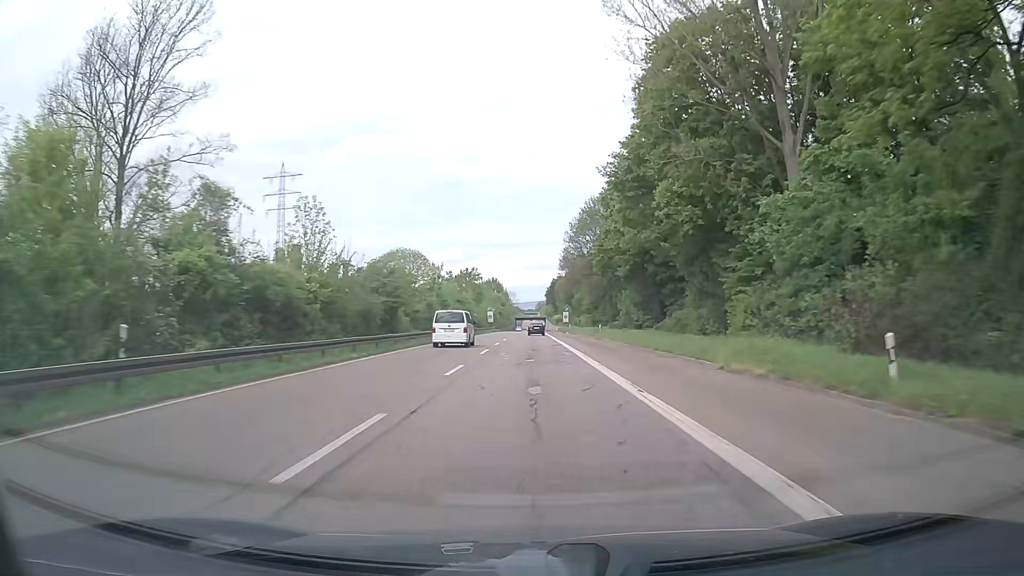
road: trunk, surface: asphalt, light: Day
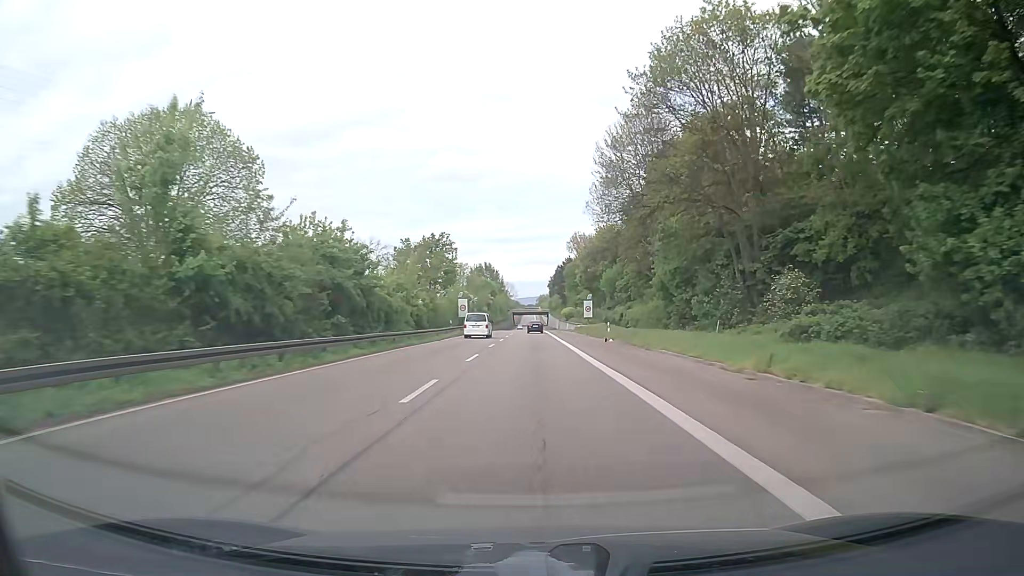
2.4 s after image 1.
(-0.1, +52.3) m; 0°
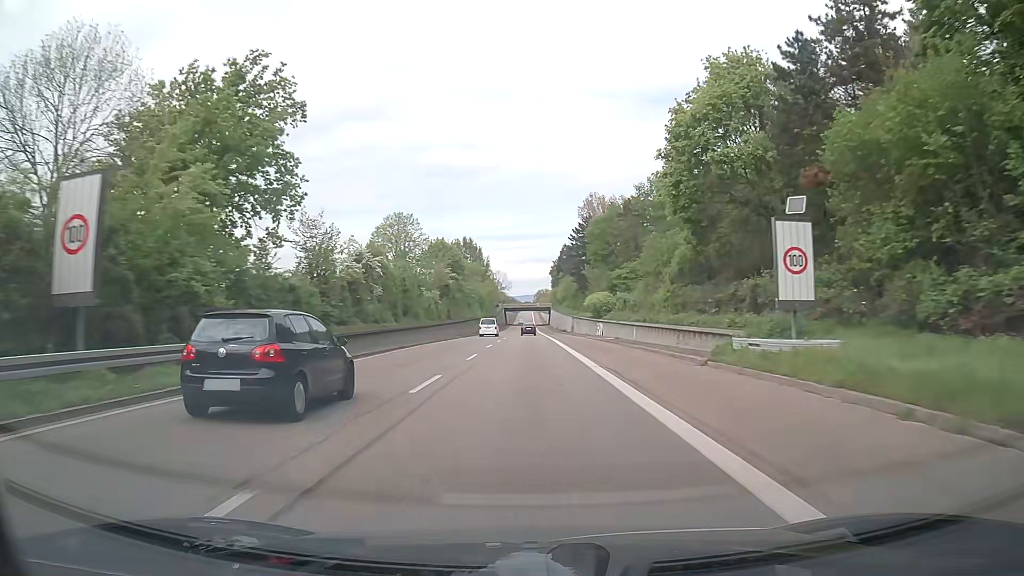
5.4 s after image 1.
(+0.2, +66.9) m; 0°
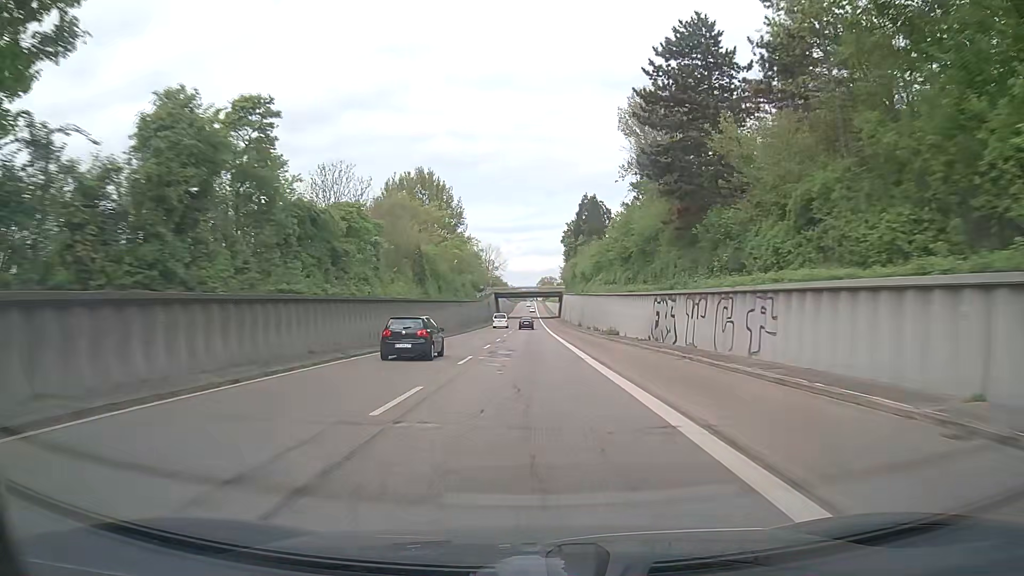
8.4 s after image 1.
(+0.1, +72.1) m; 0°
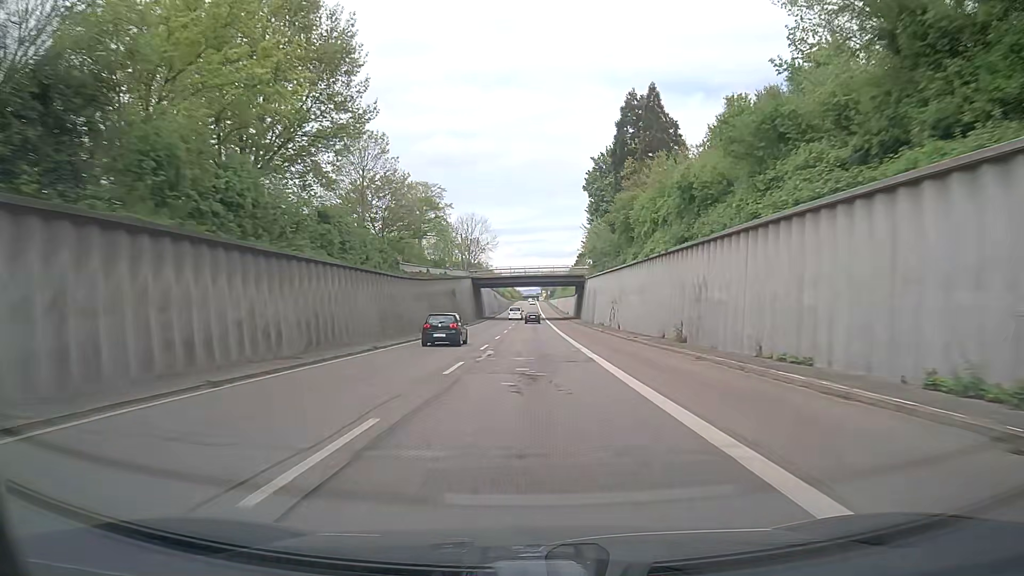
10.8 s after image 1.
(-0.1, +62.0) m; 0°
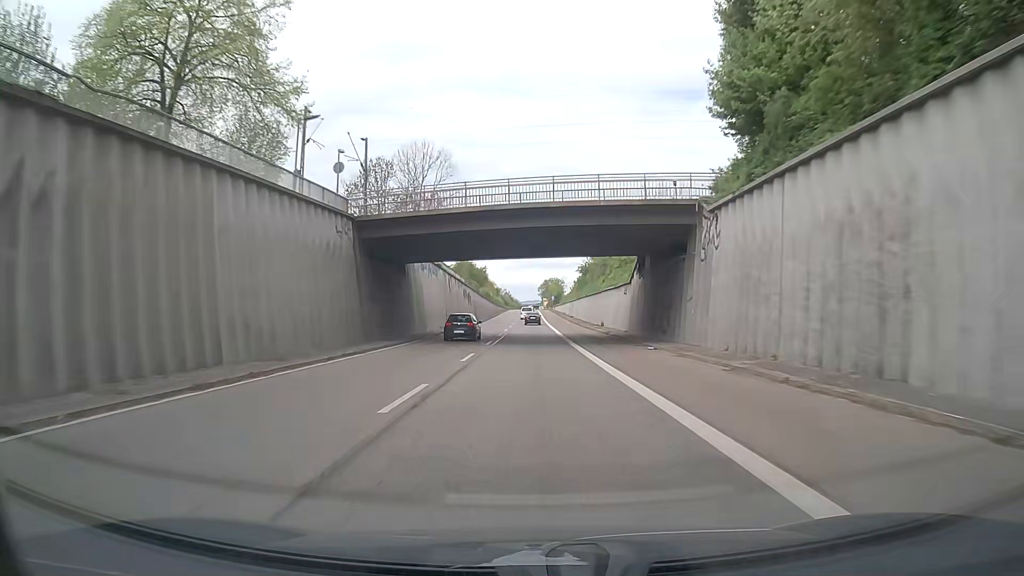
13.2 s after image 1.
(+0.1, +63.8) m; 0°
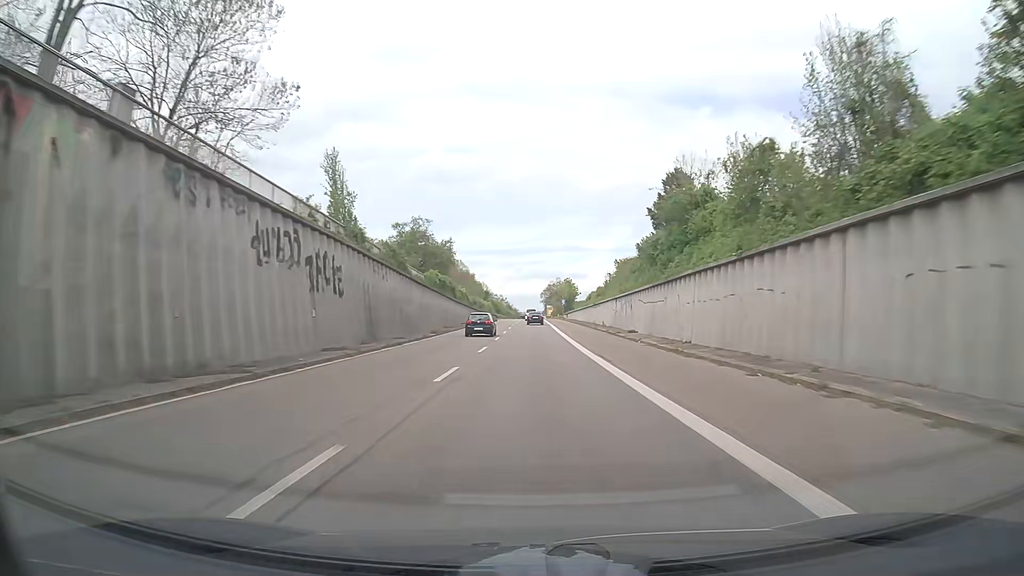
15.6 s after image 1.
(-0.4, +63.9) m; -1°
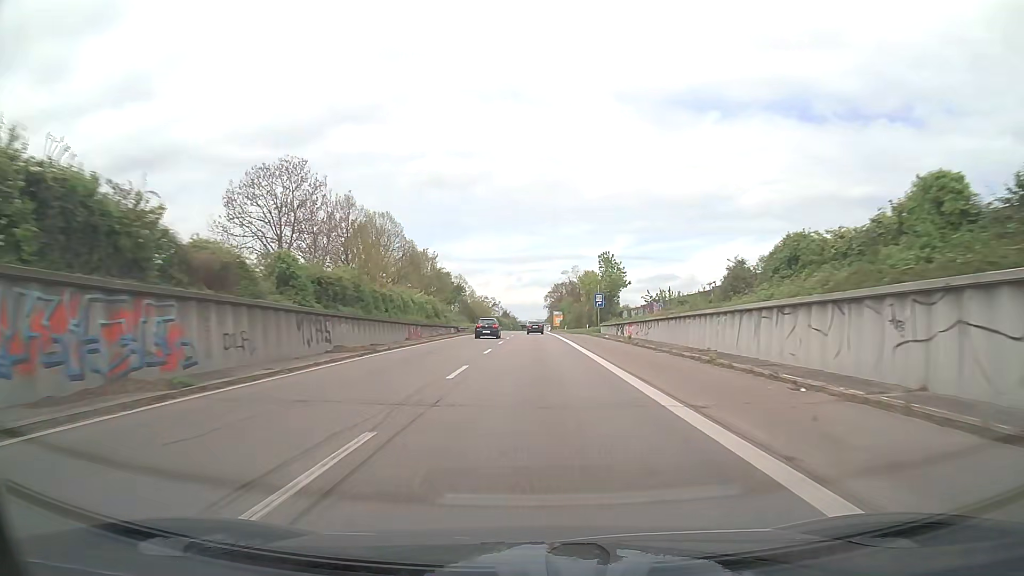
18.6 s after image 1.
(+0.4, +79.0) m; 0°
(0, +10) (0, +20) (0, +30) (0, +40) (0, +50) (0, +60) (0, +70) (0, +80) (0, +90) (0, +100) m
